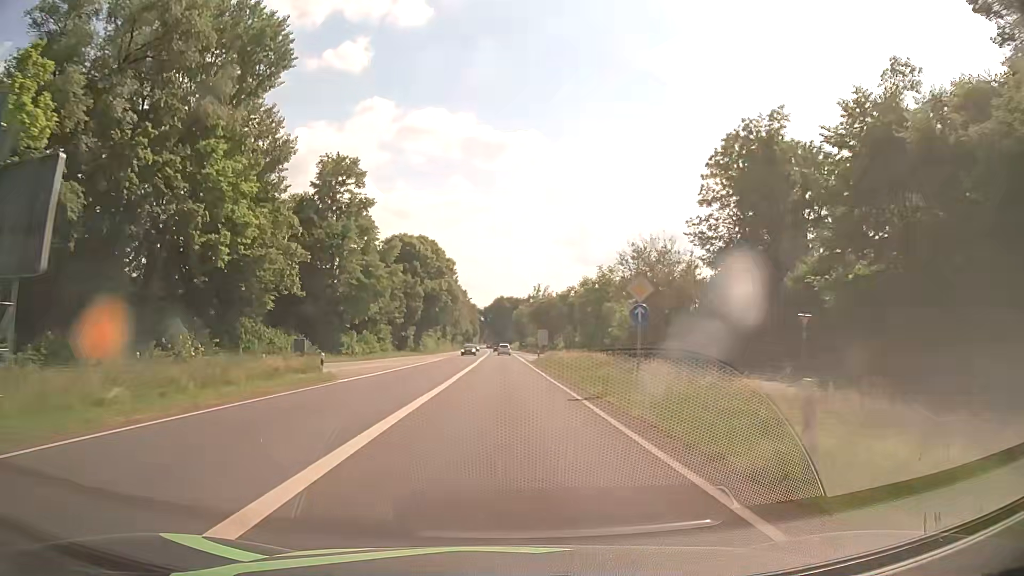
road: primary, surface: asphalt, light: Day
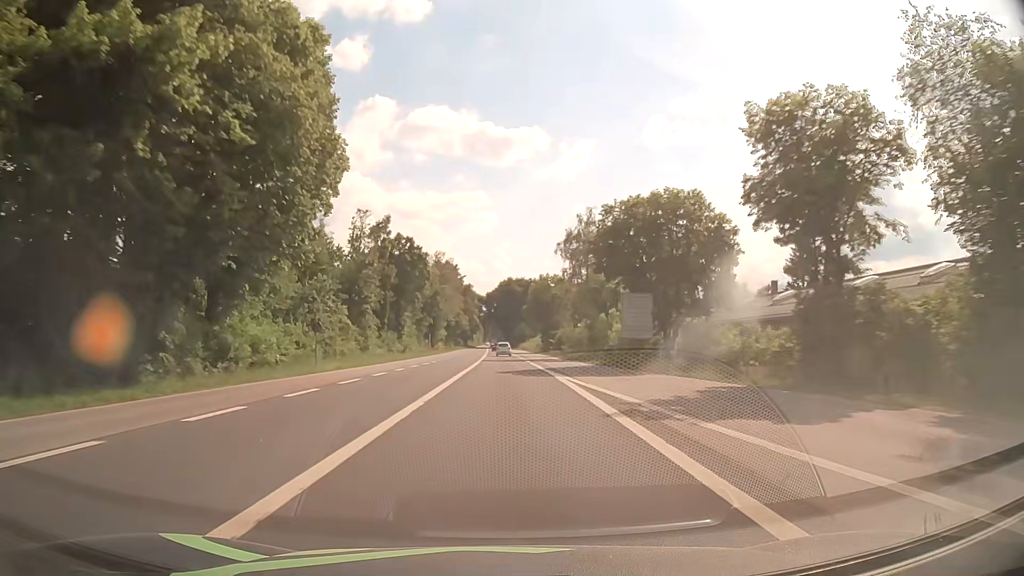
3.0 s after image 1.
(+0.2, +78.2) m; 0°
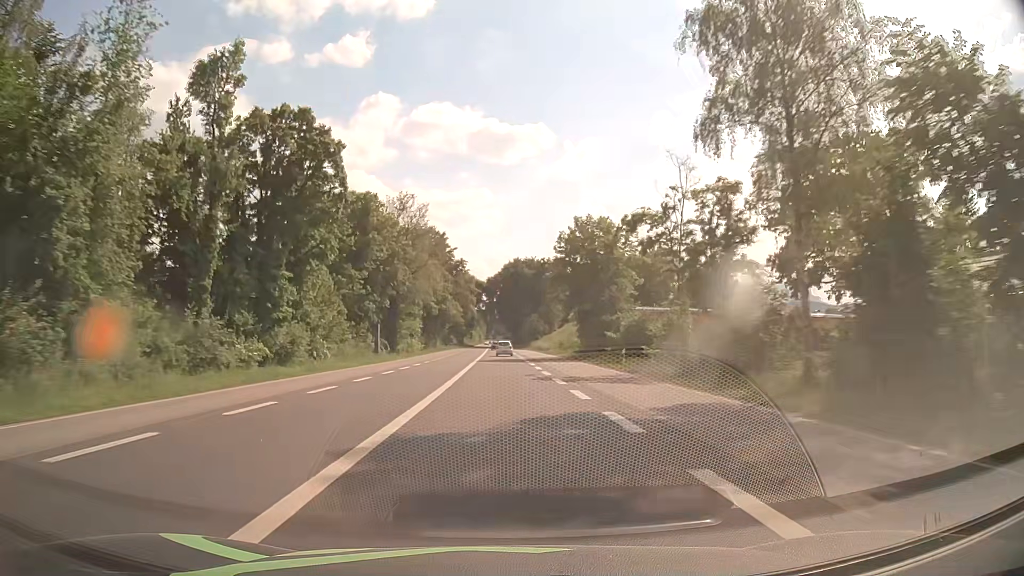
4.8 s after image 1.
(-0.2, +46.9) m; 0°
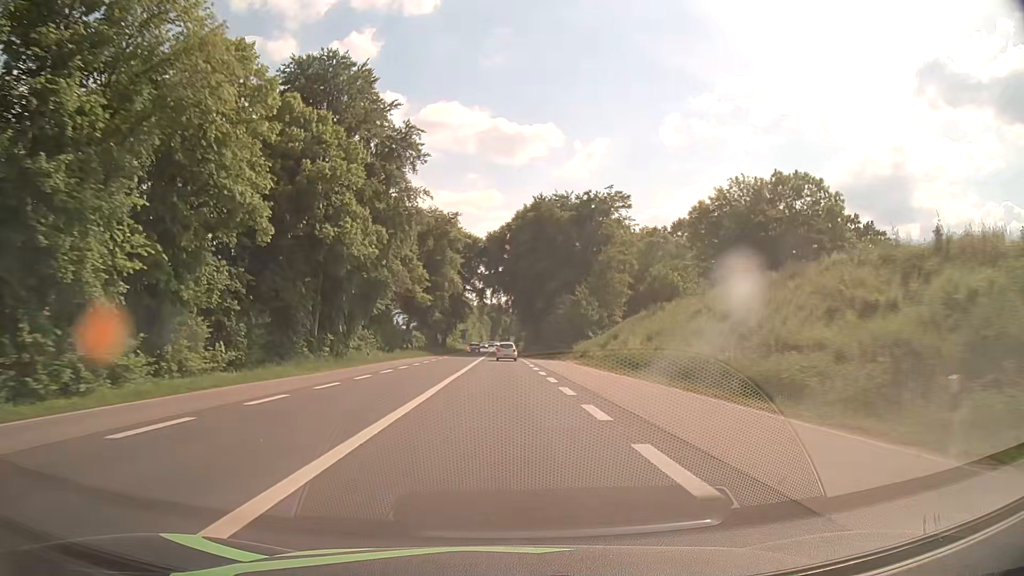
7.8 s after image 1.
(-0.7, +76.1) m; -1°
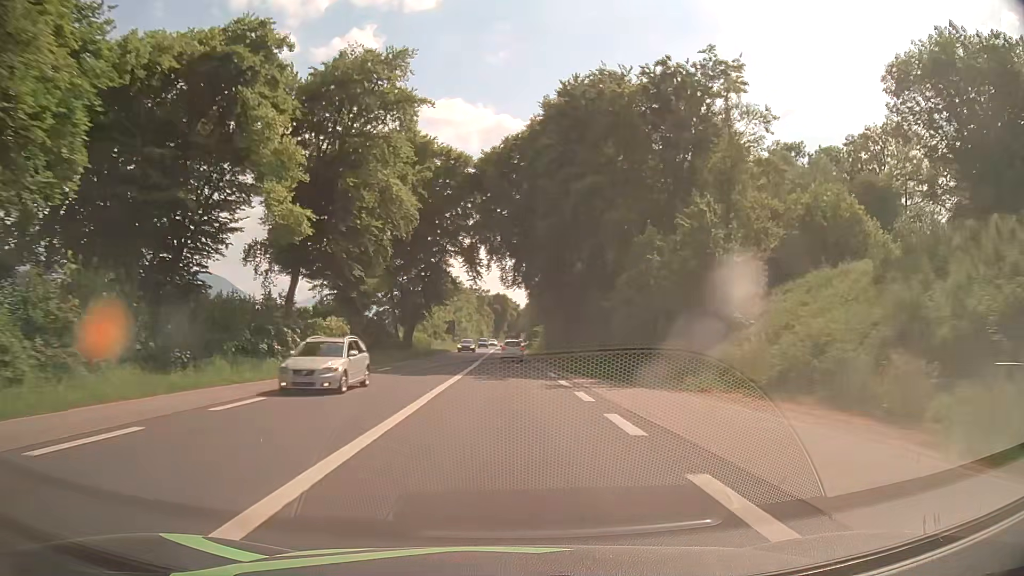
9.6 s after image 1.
(-0.3, +44.1) m; 0°
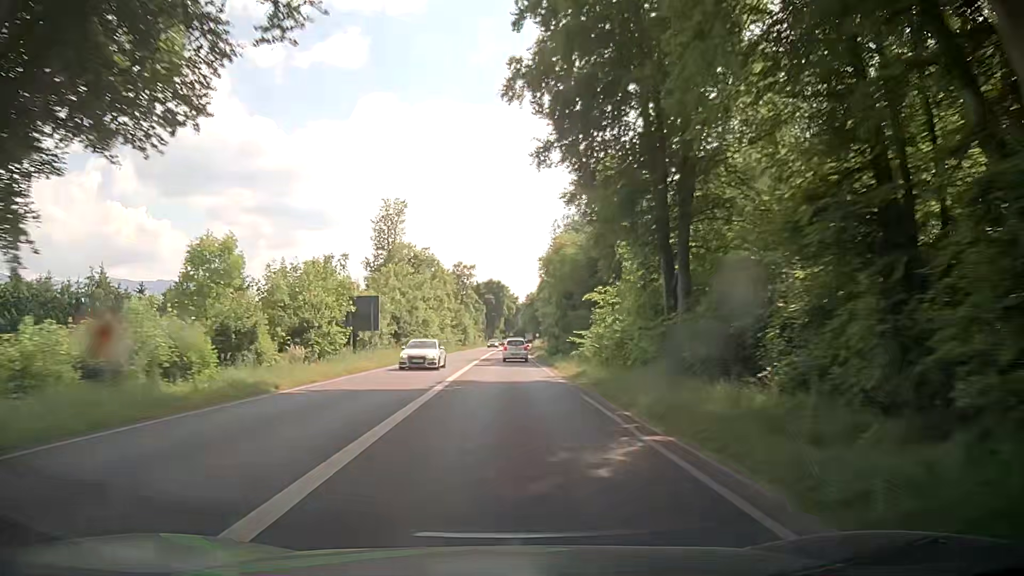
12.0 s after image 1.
(-0.2, +56.9) m; 0°
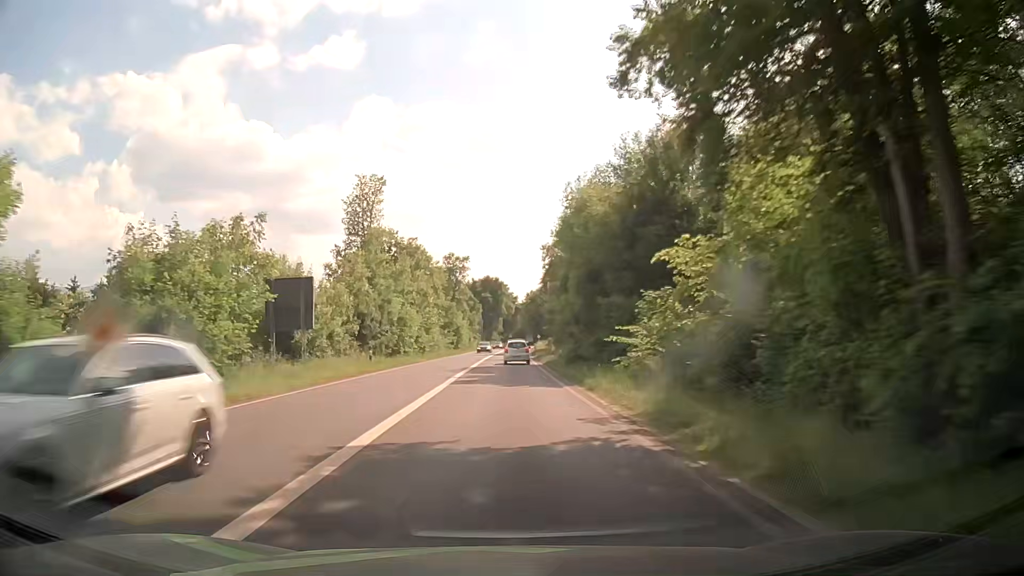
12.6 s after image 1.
(+0.1, +13.9) m; +1°
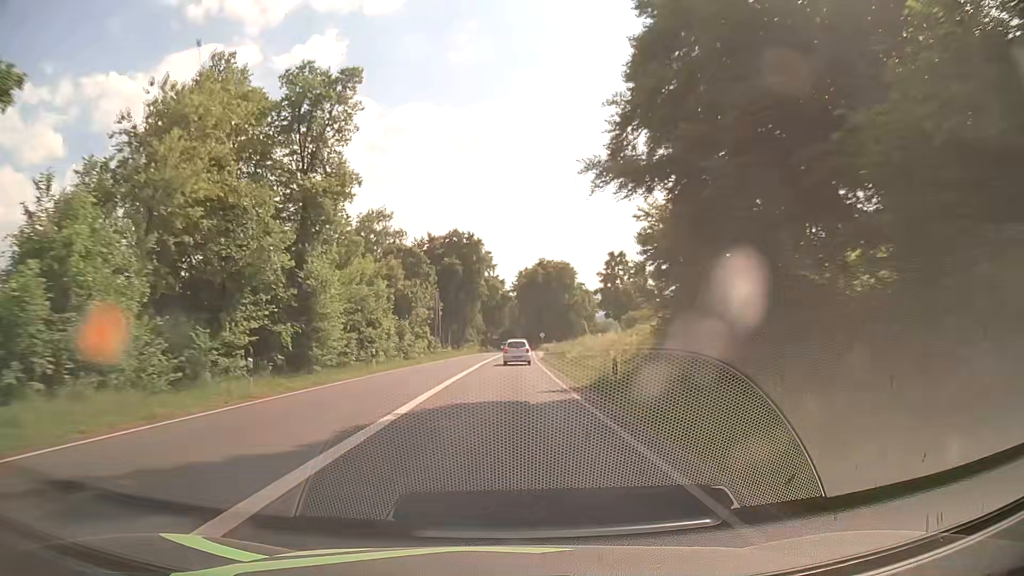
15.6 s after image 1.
(+0.1, +67.4) m; +1°
(0, +10) (0, +20) (0, +30) (0, +40) (0, +50) (0, +60) (+1, +70) (+1, +80) (+1, +90) (+1, +100) m
